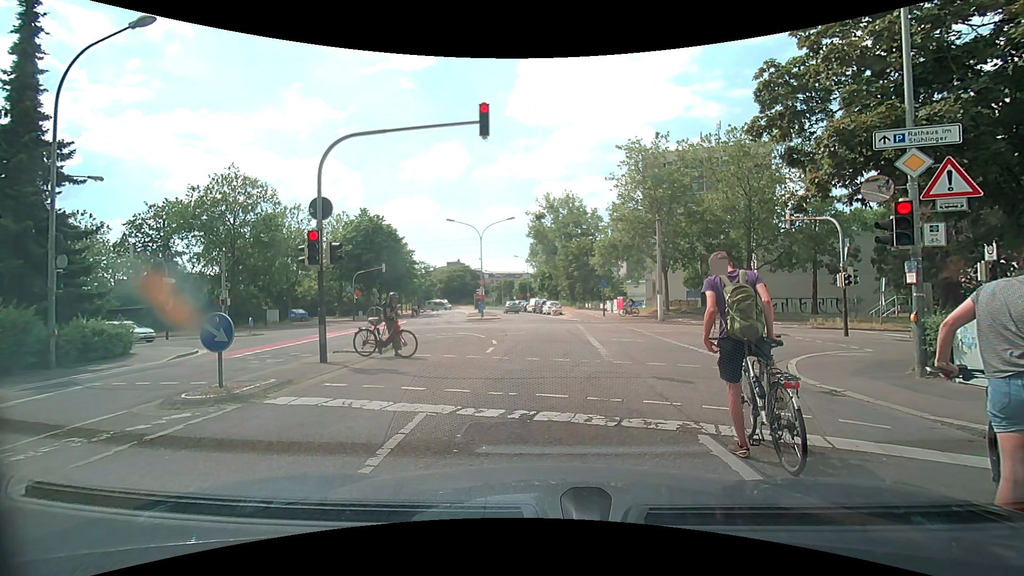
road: residential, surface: asphalt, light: Day
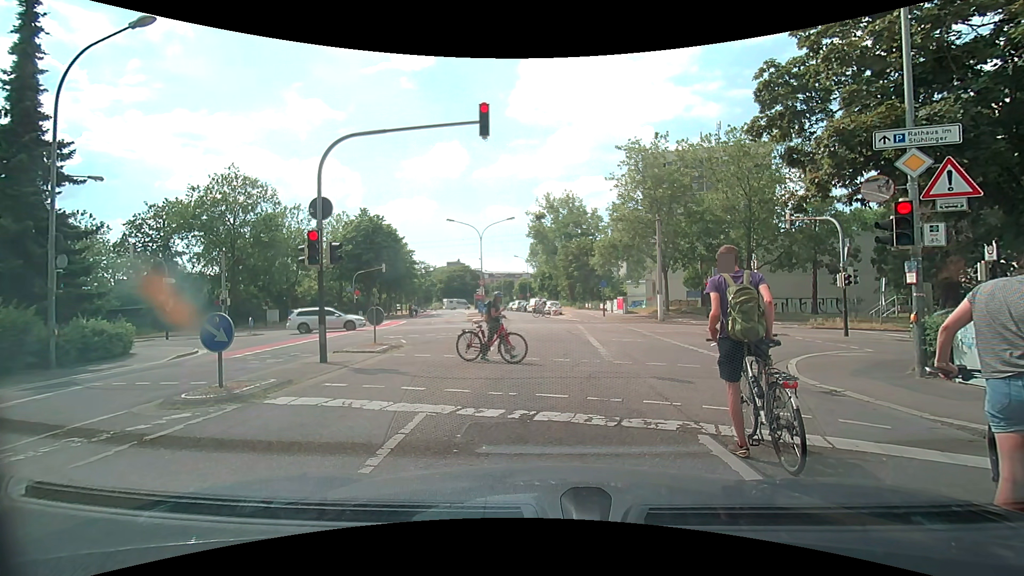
(0.0, 0.0) m; 0°
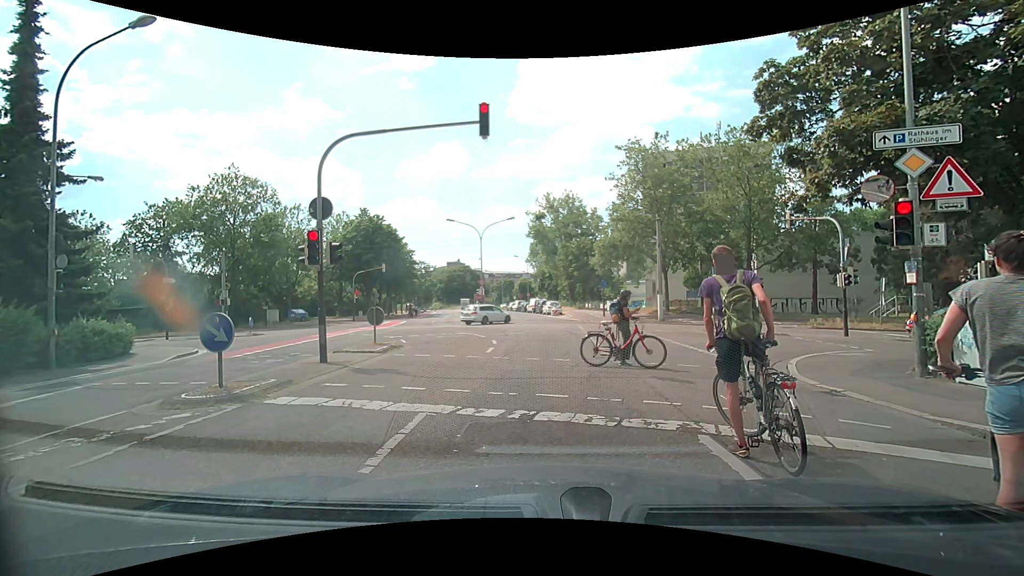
(0.0, 0.0) m; 0°
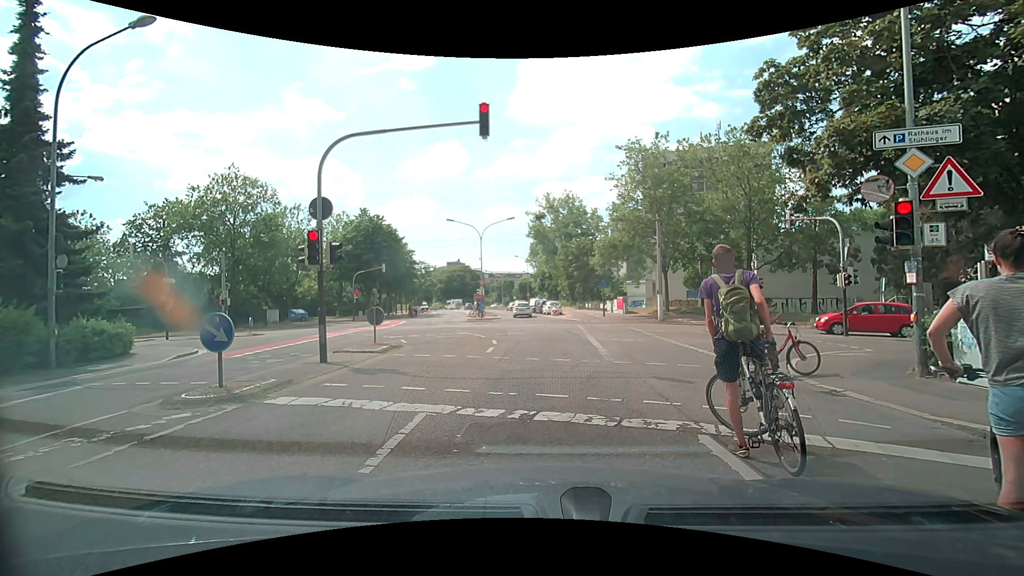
(0.0, 0.0) m; 0°
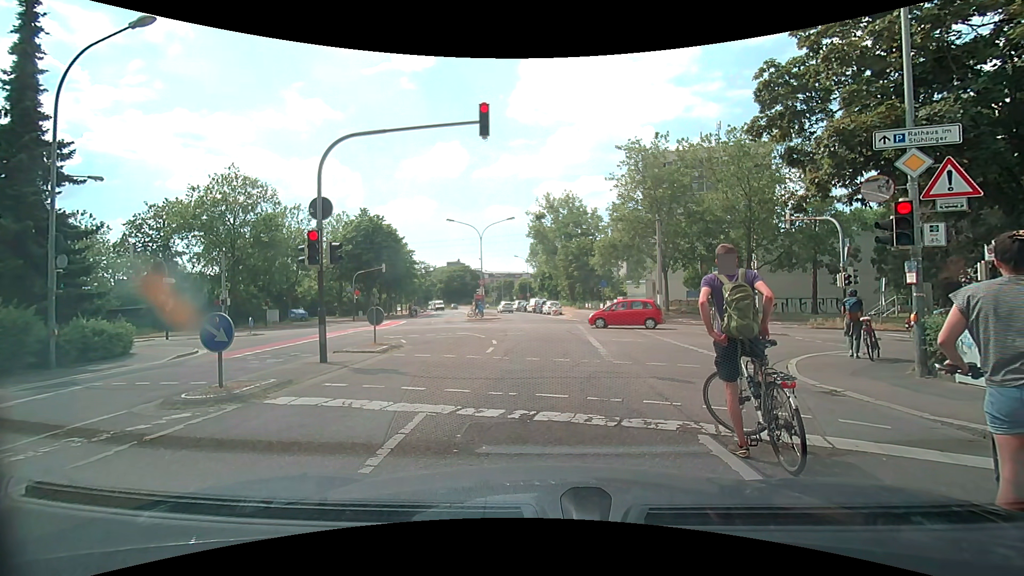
(0.0, 0.0) m; 0°
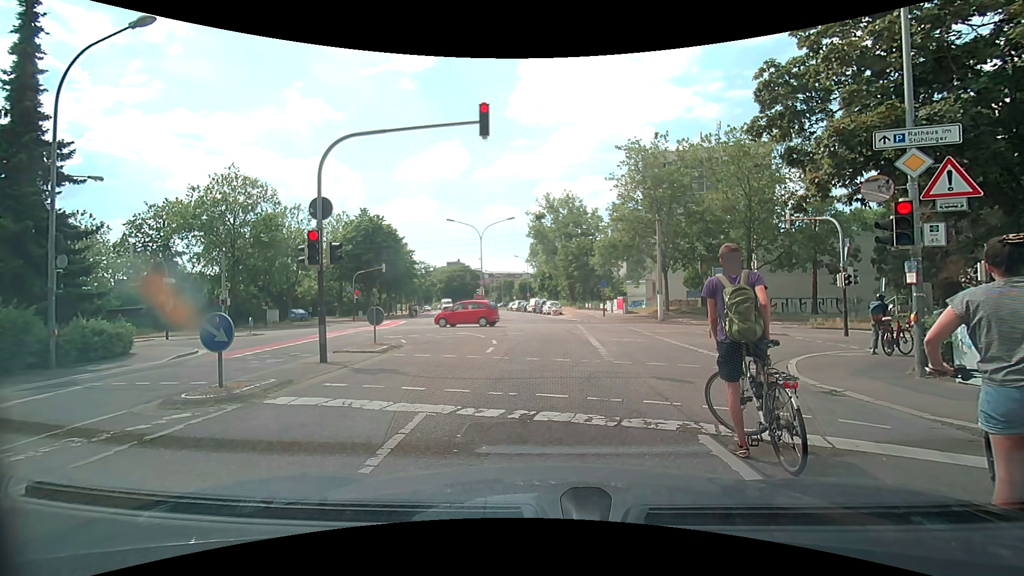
(0.0, 0.0) m; 0°
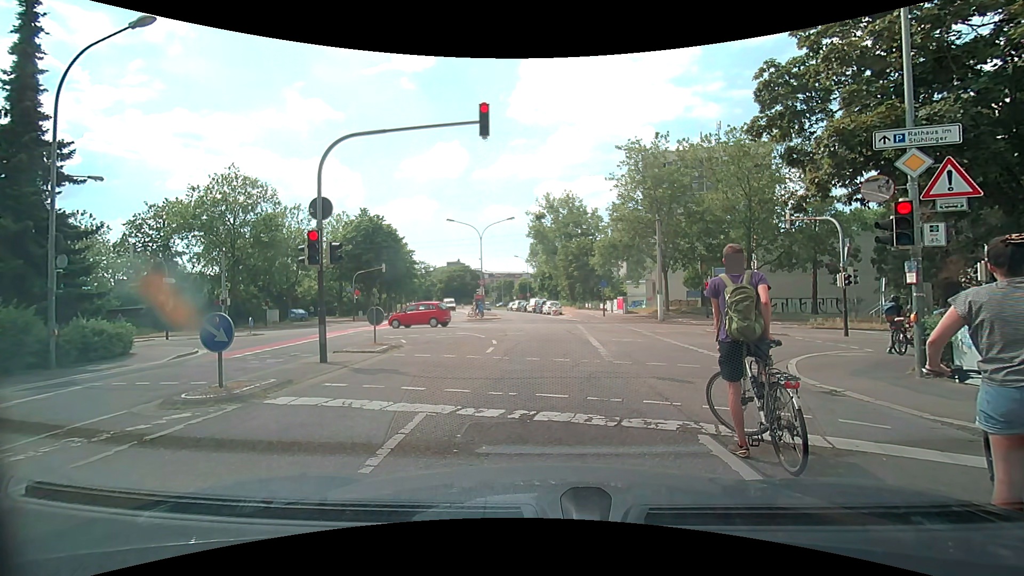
(0.0, 0.0) m; 0°
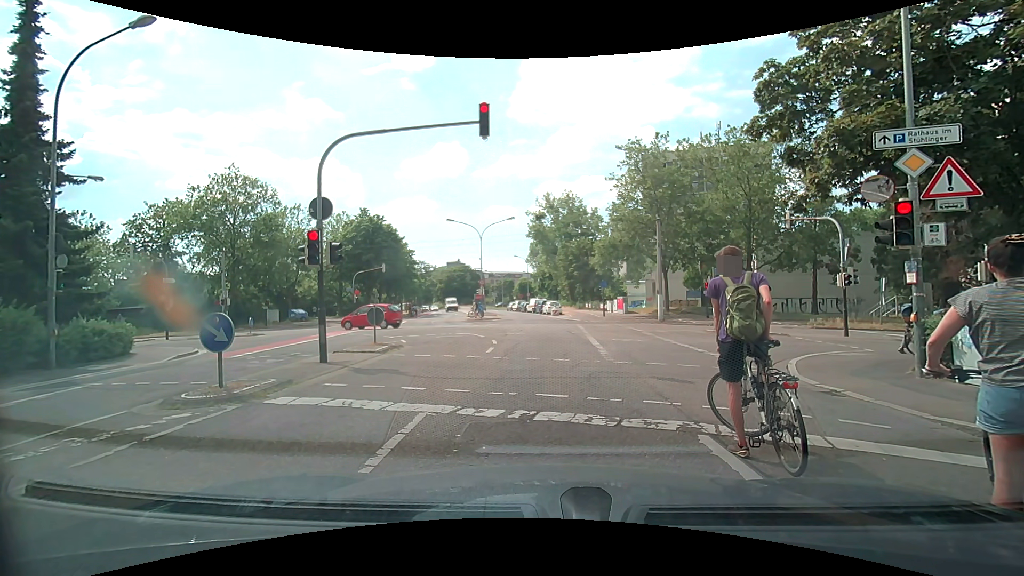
(0.0, 0.0) m; 0°
